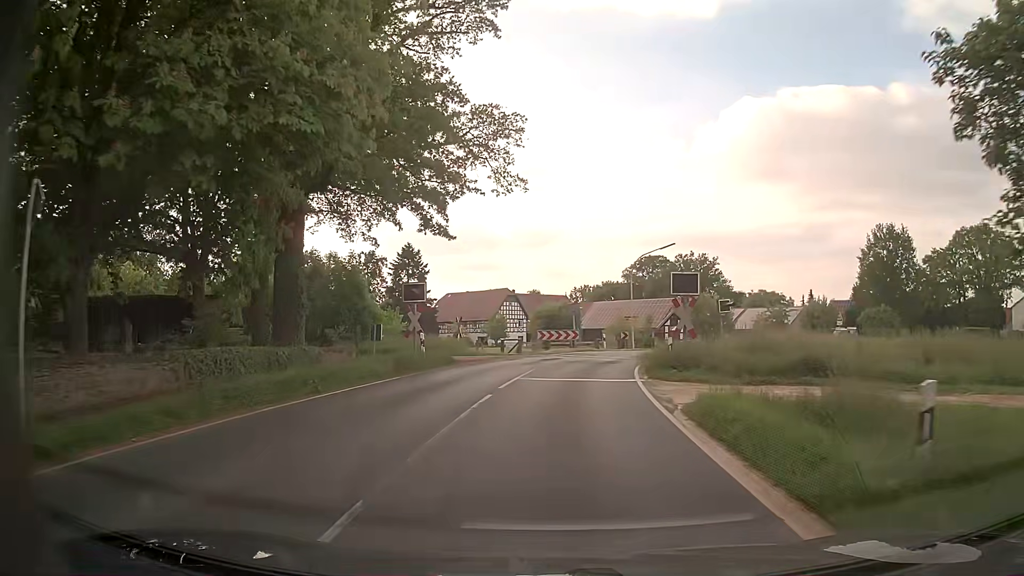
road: primary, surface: asphalt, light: Day
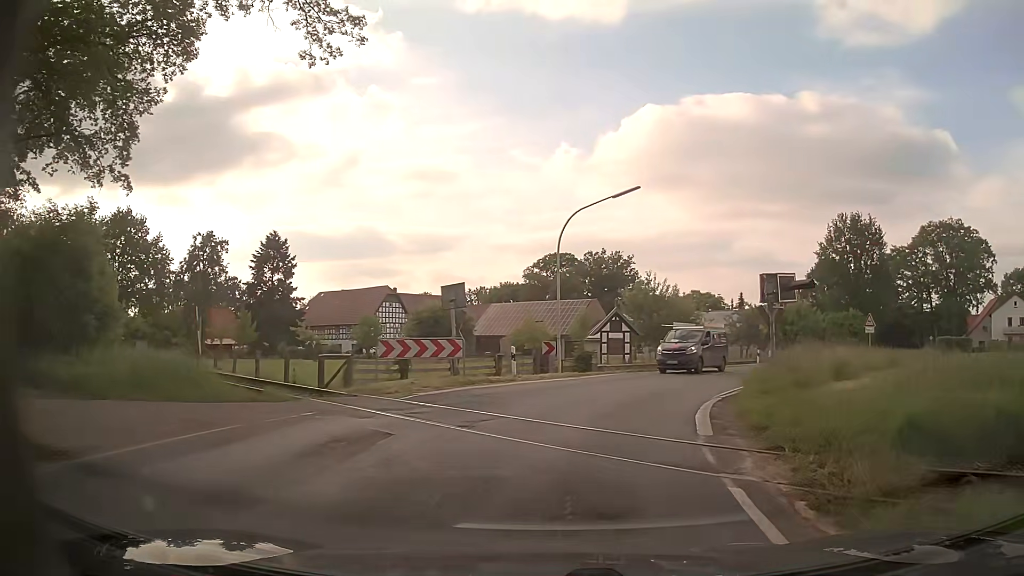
(+1.0, +21.0) m; +8°
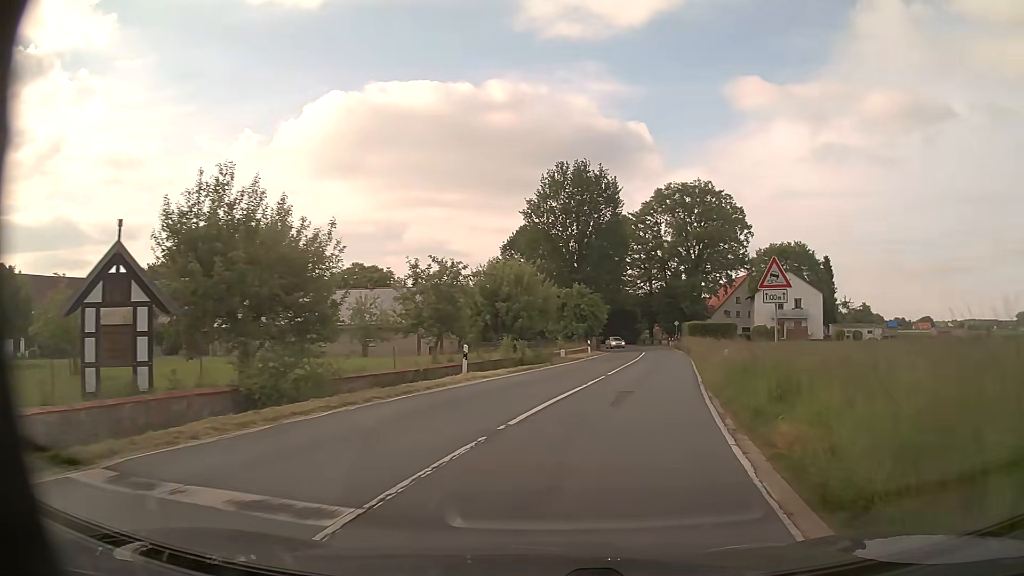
(+5.8, +24.2) m; +28°
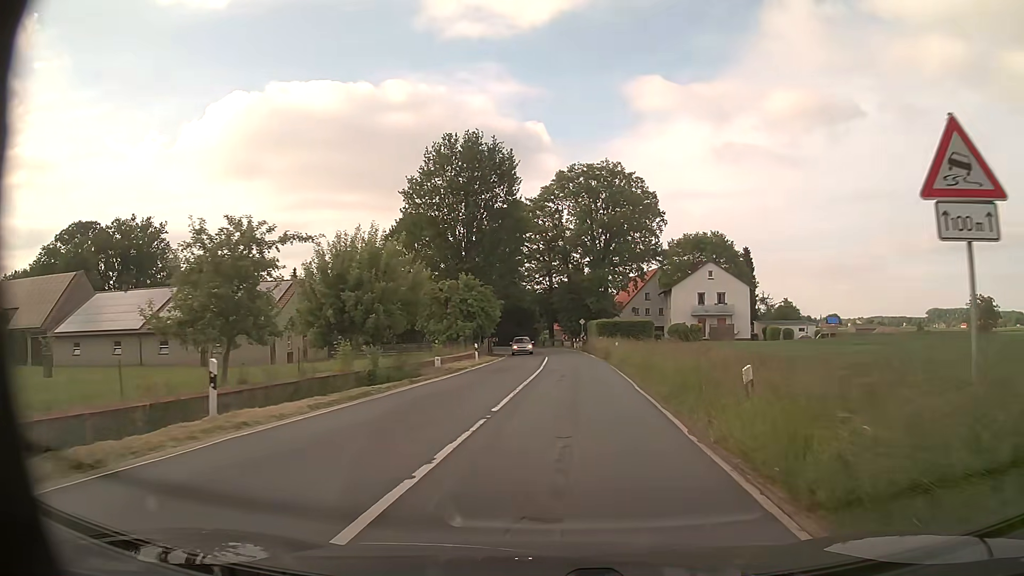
(+1.0, +11.2) m; +9°
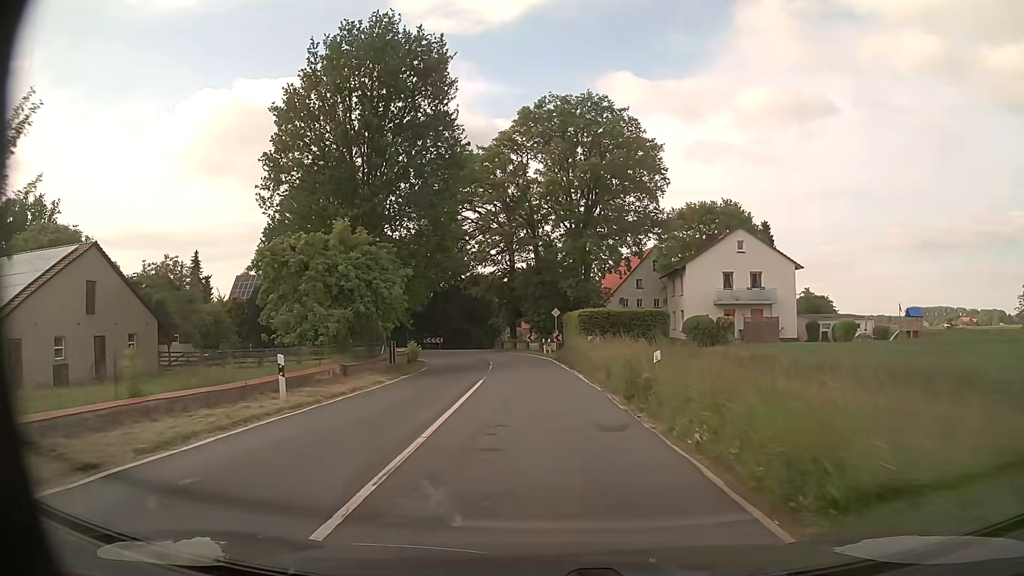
(+1.0, +24.4) m; +2°
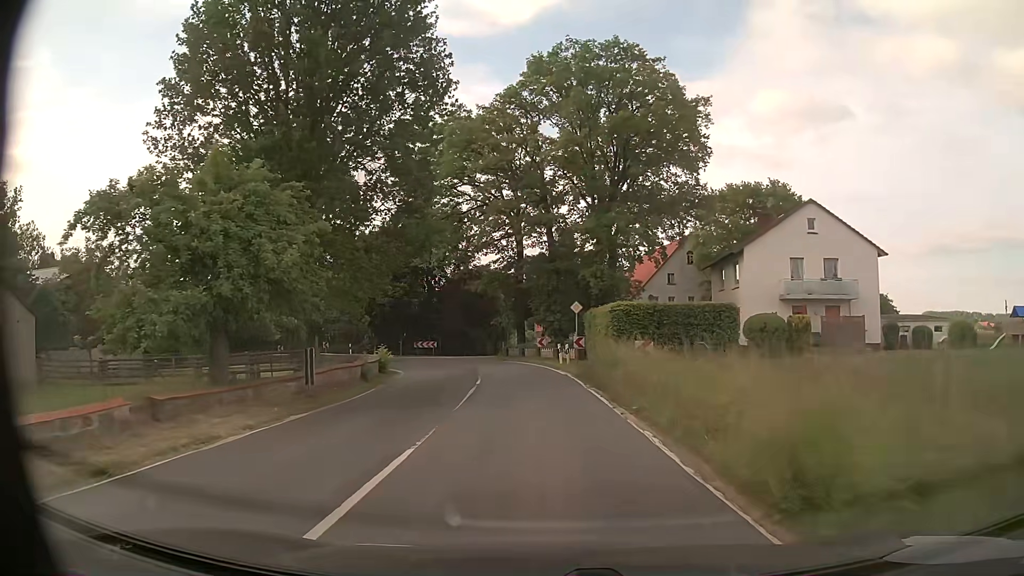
(-0.1, +12.6) m; 0°
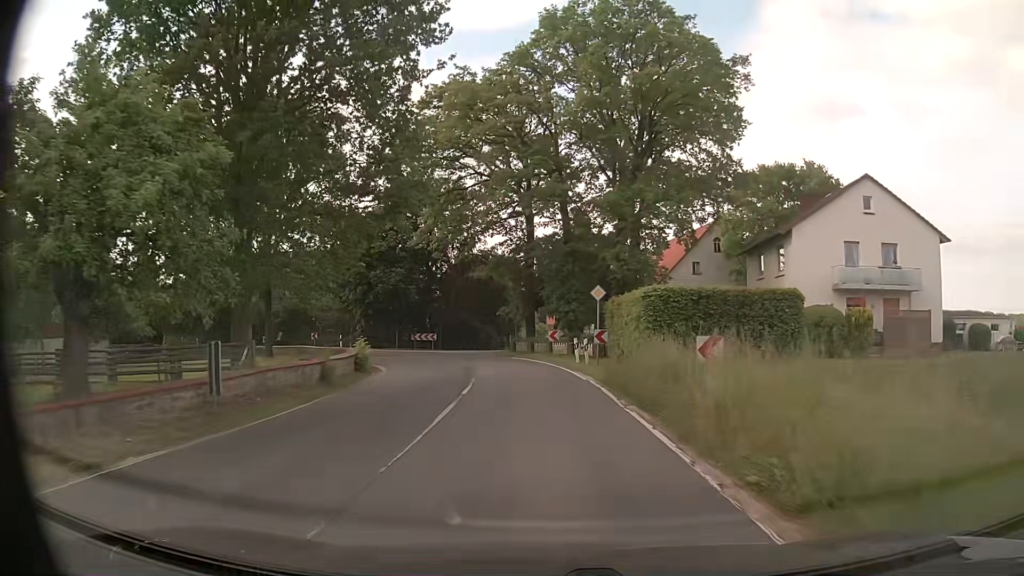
(-0.2, +6.3) m; -2°
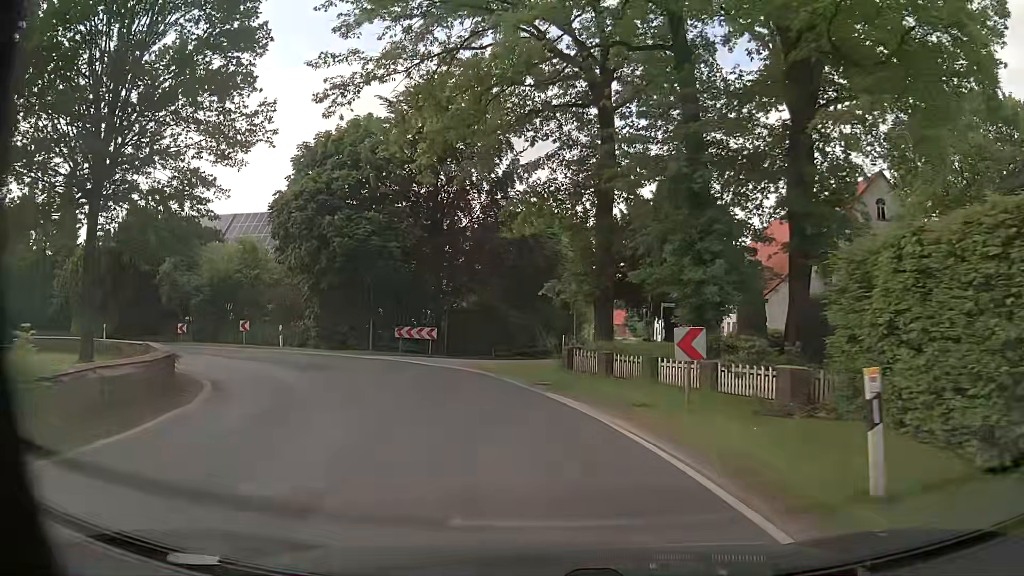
(-0.7, +22.9) m; -5°
(-1, +10) (-3, +19) (-10, +27) (-18, +32) (-28, +35) (-38, +36) (-48, +38) (-57, +40) (-67, +43) (-77, +46) m
